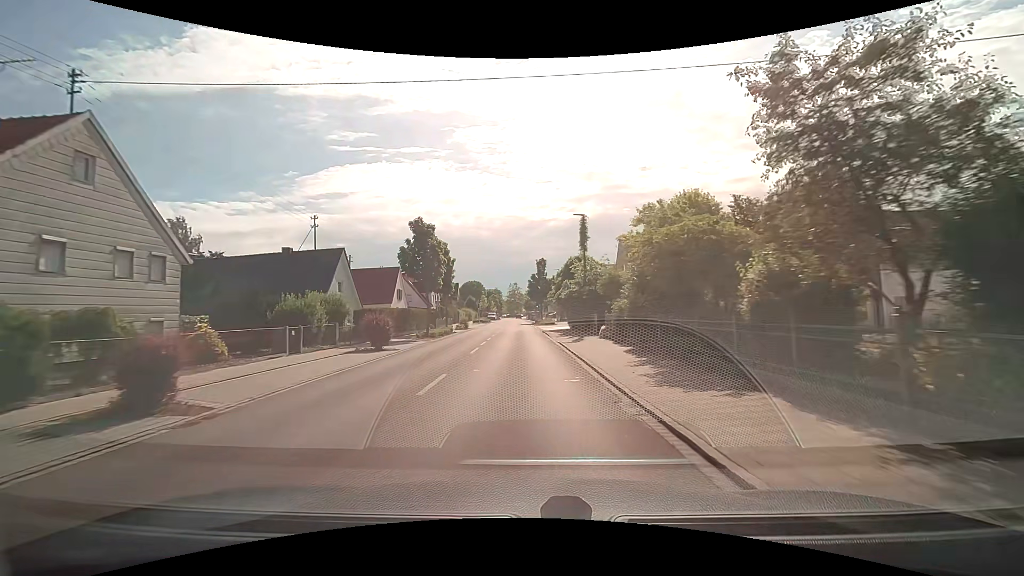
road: tertiary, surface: asphalt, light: Day
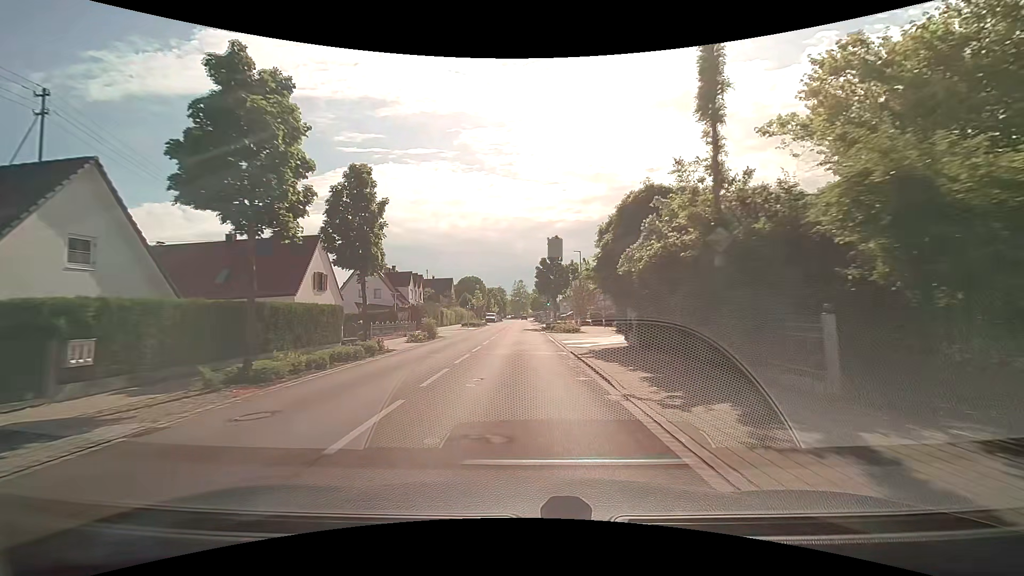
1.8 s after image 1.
(-0.1, +21.8) m; 0°
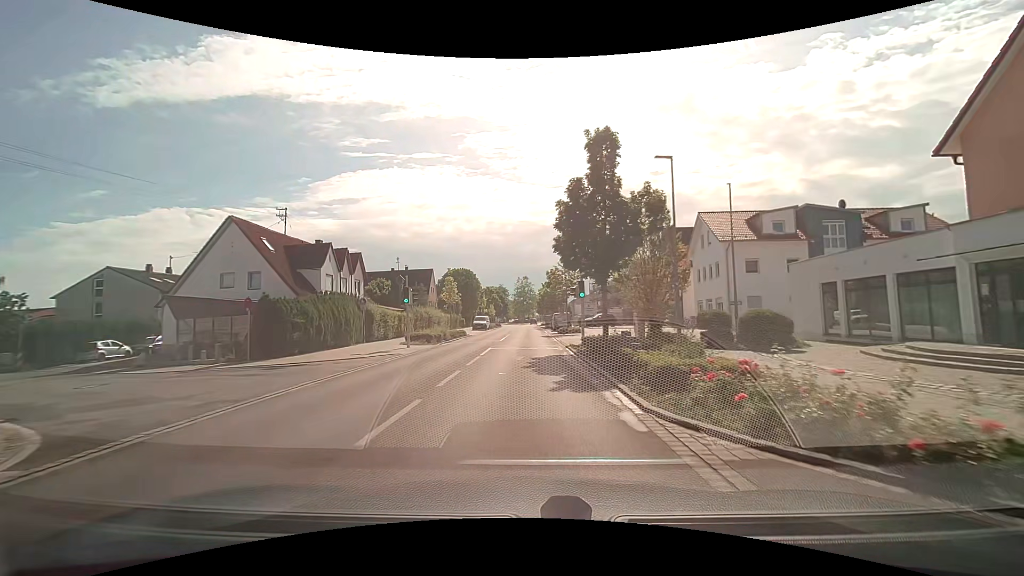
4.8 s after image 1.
(-0.2, +31.0) m; -1°
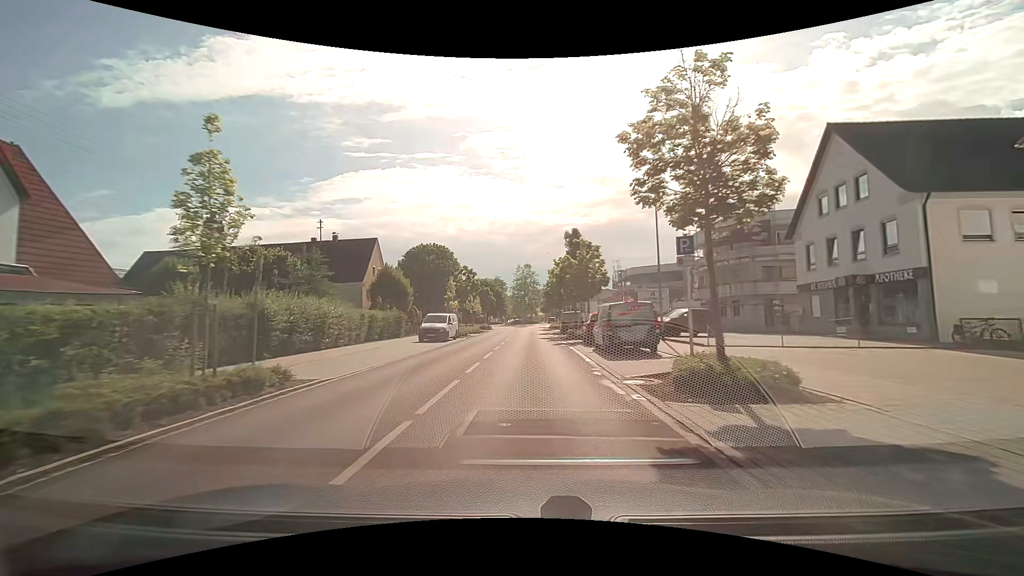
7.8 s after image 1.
(-0.1, +33.9) m; 0°
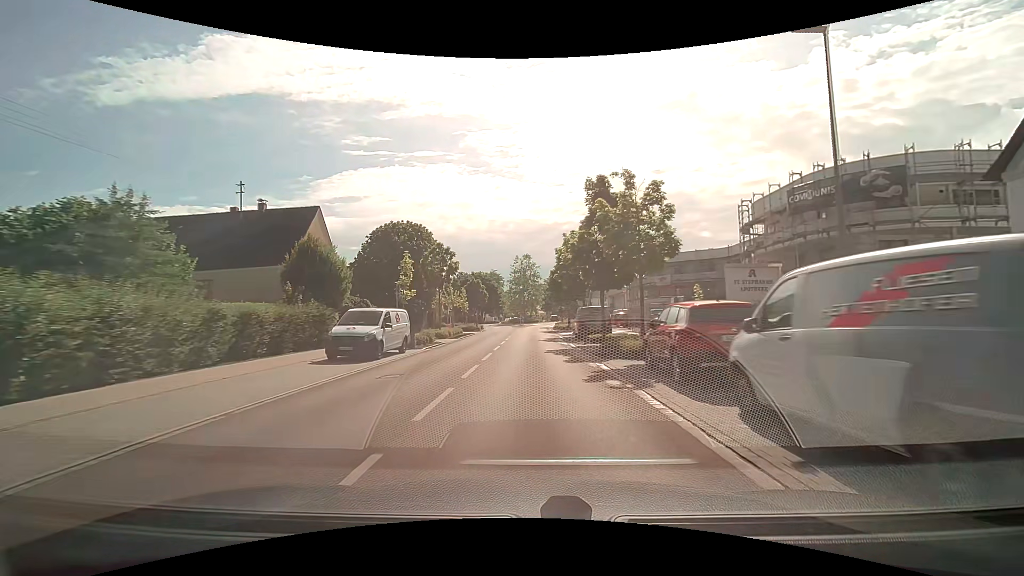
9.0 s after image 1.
(0.0, +15.0) m; 0°
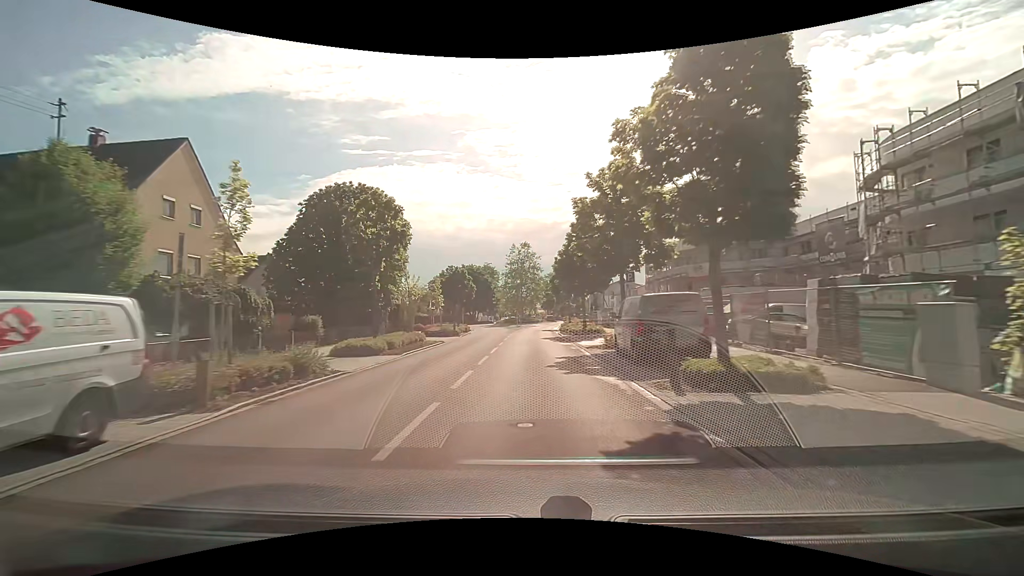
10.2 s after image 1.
(0.0, +15.3) m; 0°
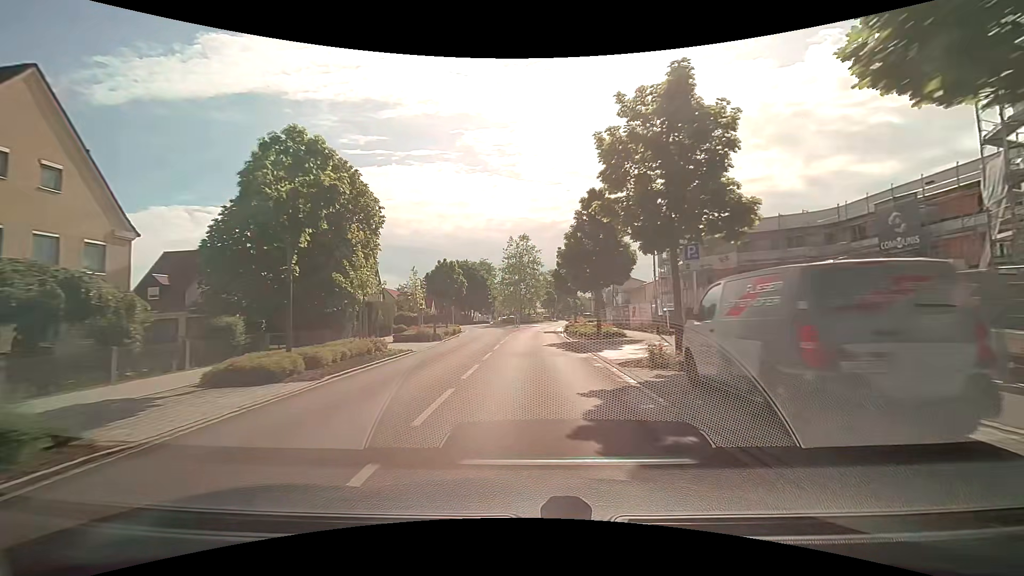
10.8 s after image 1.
(0.0, +7.6) m; 0°
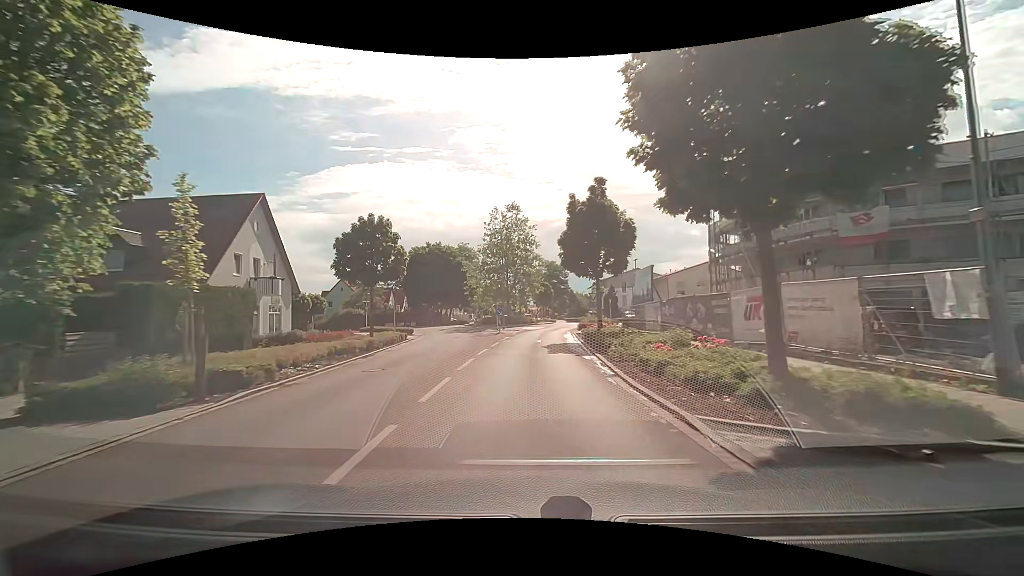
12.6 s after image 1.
(+0.1, +20.8) m; 0°
